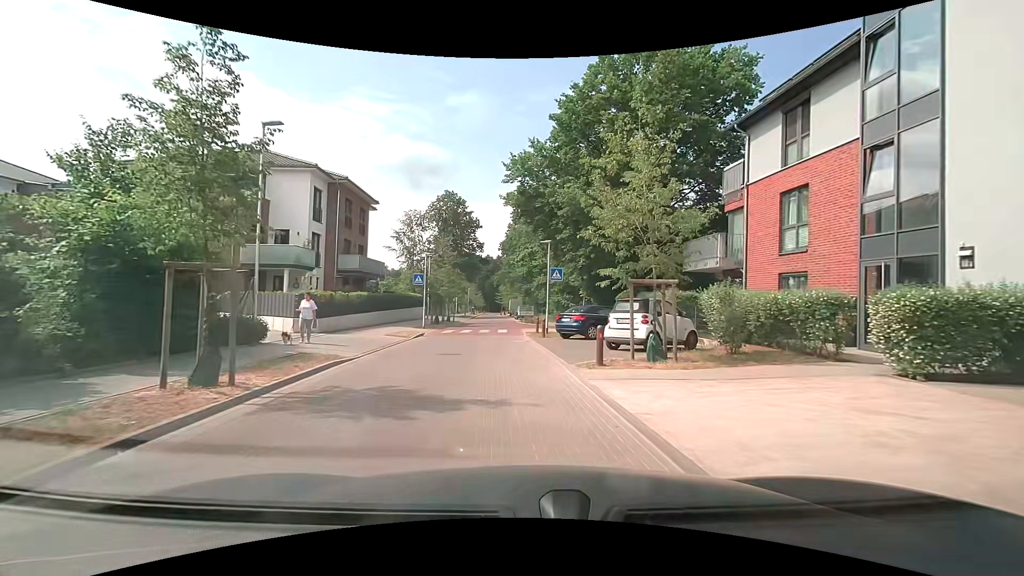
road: residential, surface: paving_stones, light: Day
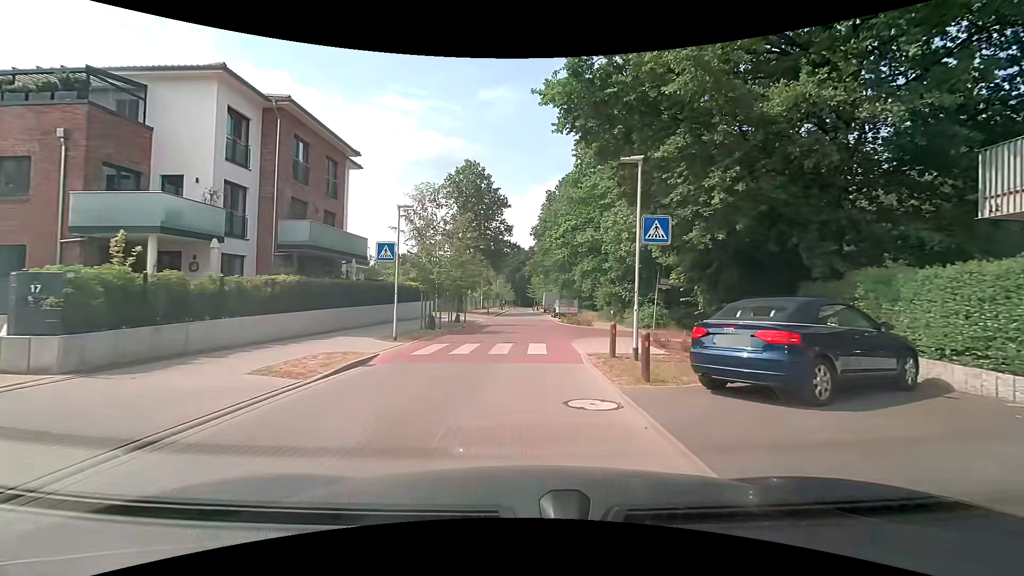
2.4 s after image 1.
(-0.5, +13.6) m; -3°
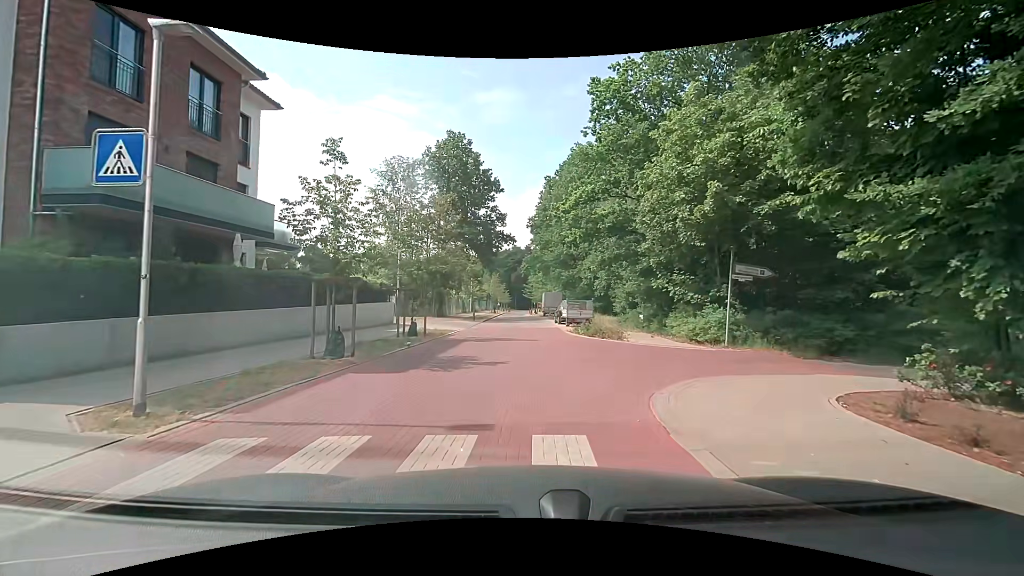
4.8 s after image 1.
(-0.1, +10.8) m; -1°
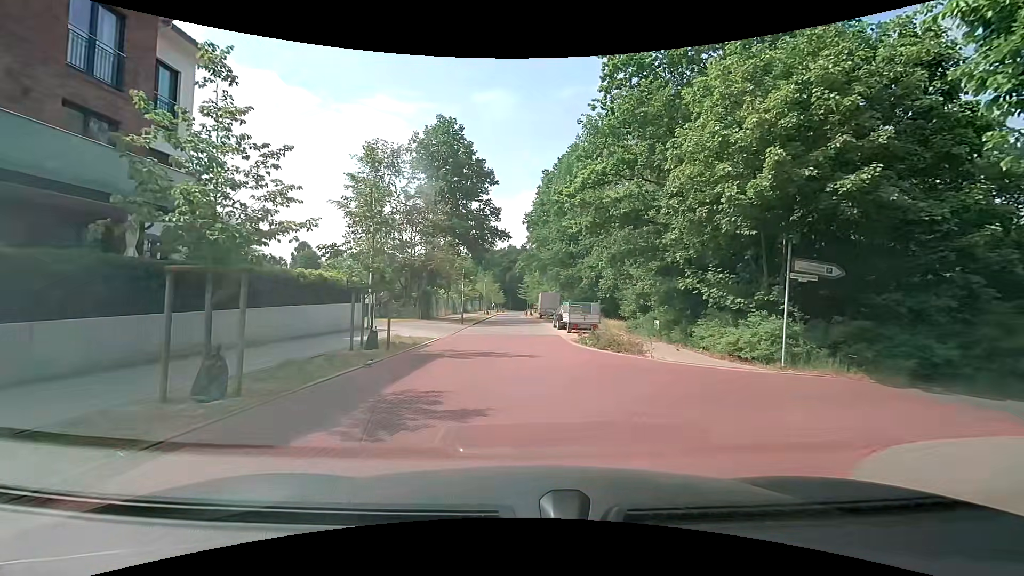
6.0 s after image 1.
(+0.1, +4.3) m; +1°
